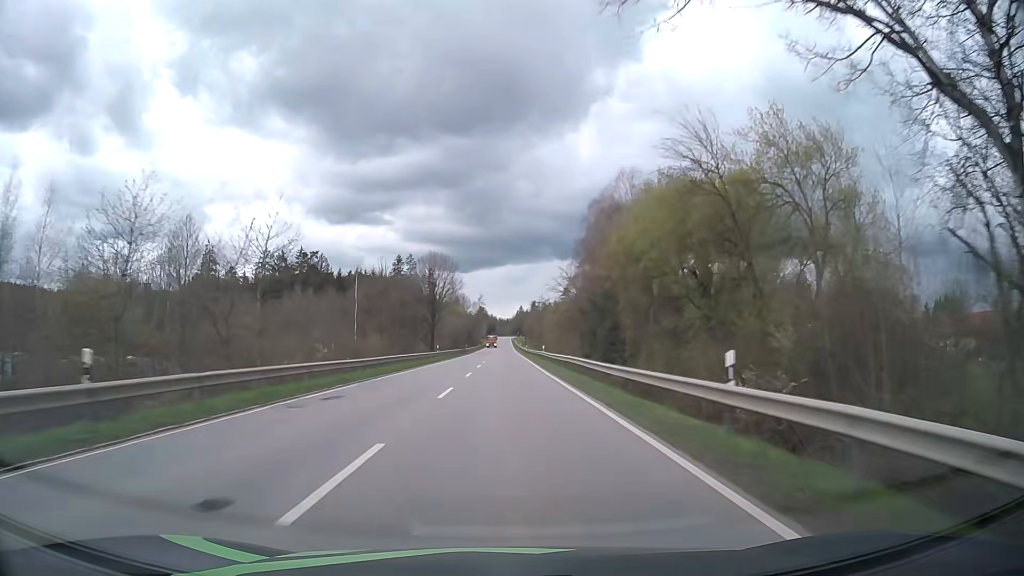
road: secondary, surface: asphalt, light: Day
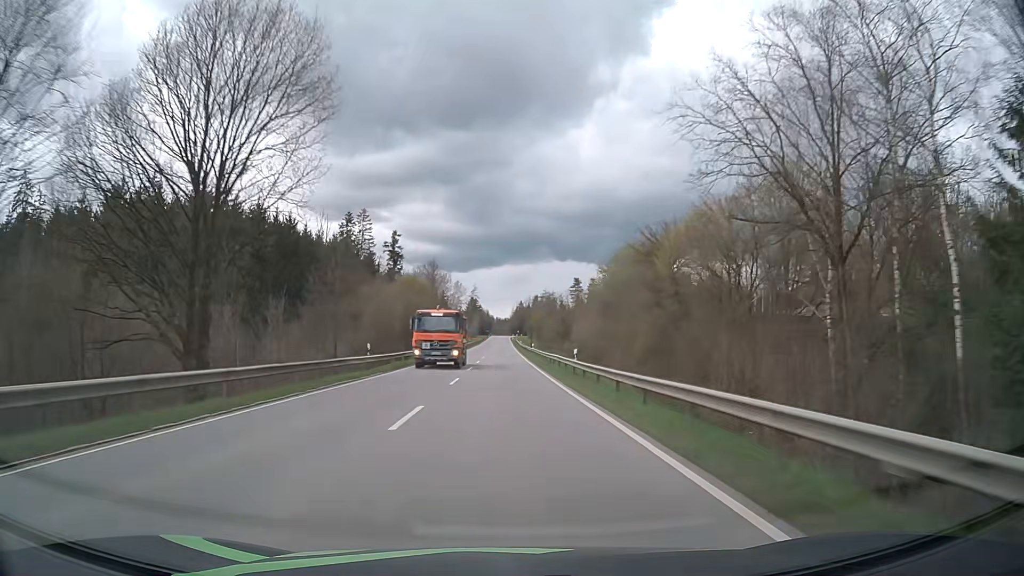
(+0.1, +78.6) m; 0°
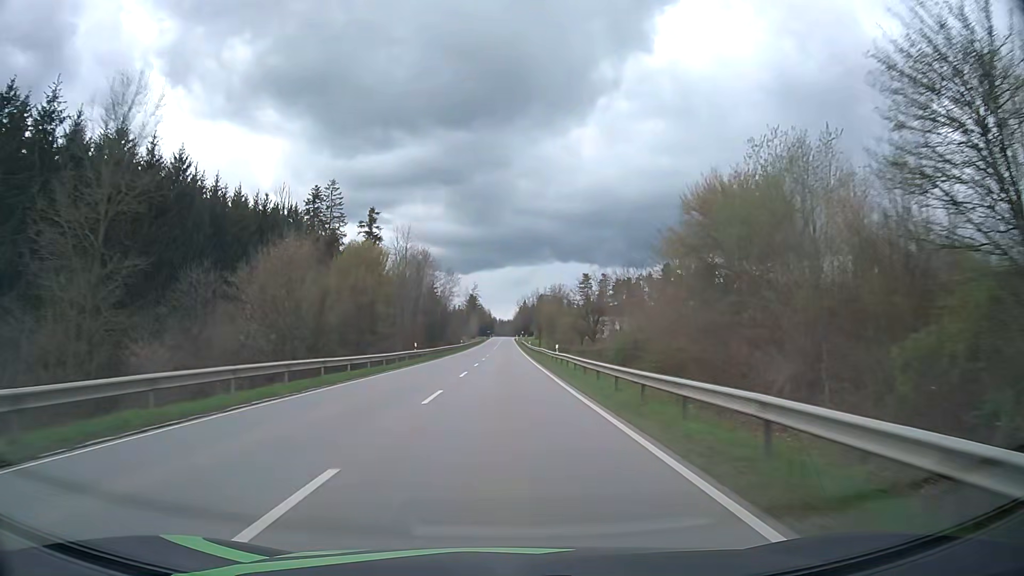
(0.0, +31.7) m; 0°
(0, +10) (0, +20) (0, +30) (0, +40) (0, +50) (0, +60) (0, +70) (0, +80) (0, +90) (0, +100) m
